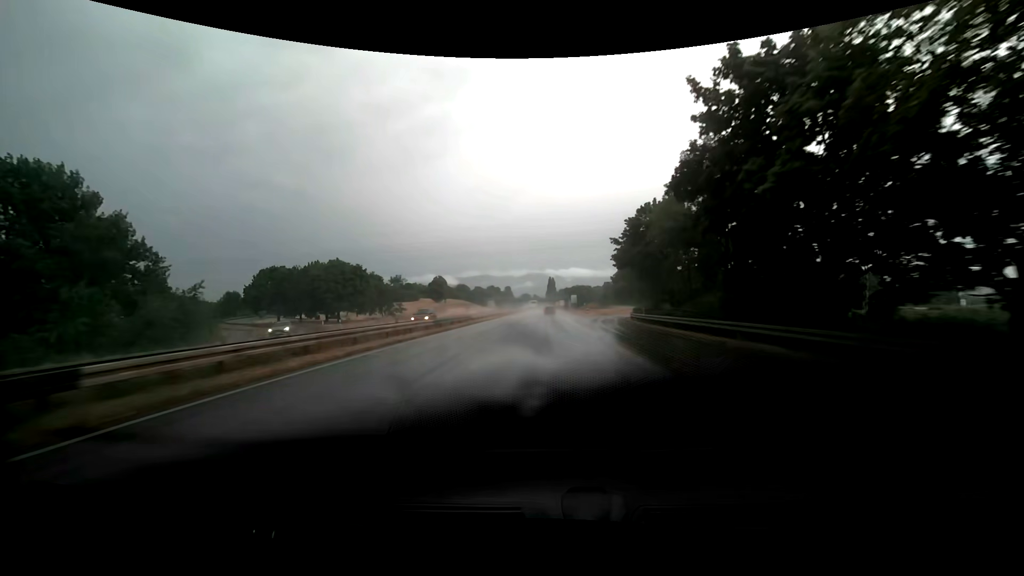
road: trunk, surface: asphalt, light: Day
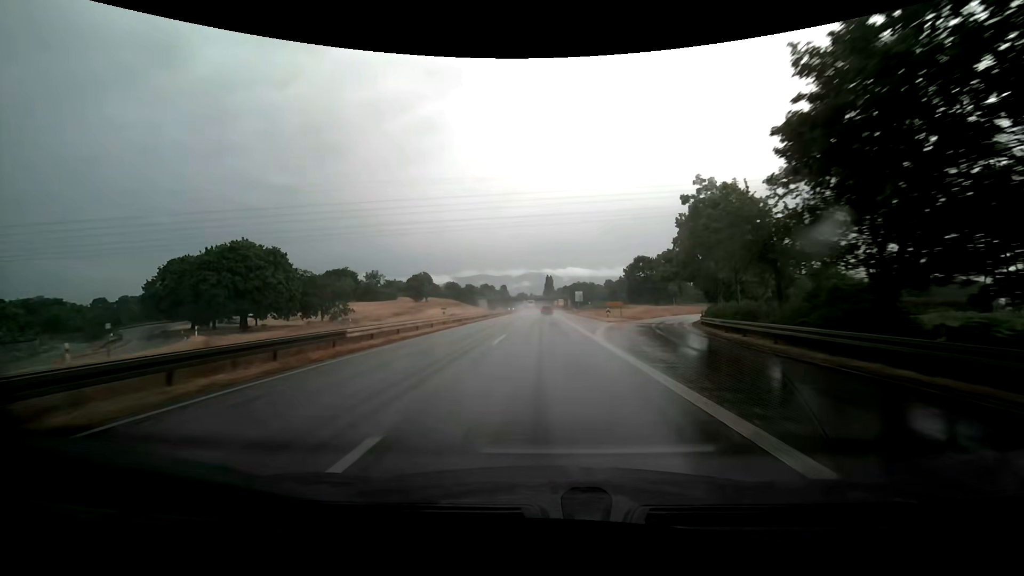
(+0.1, +29.4) m; 0°
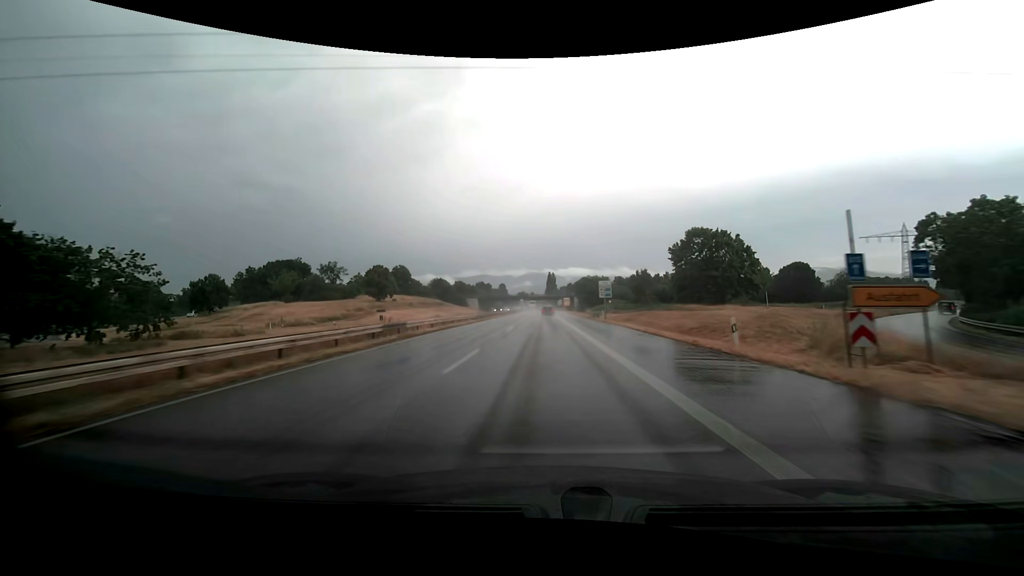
(0.0, +43.5) m; 0°
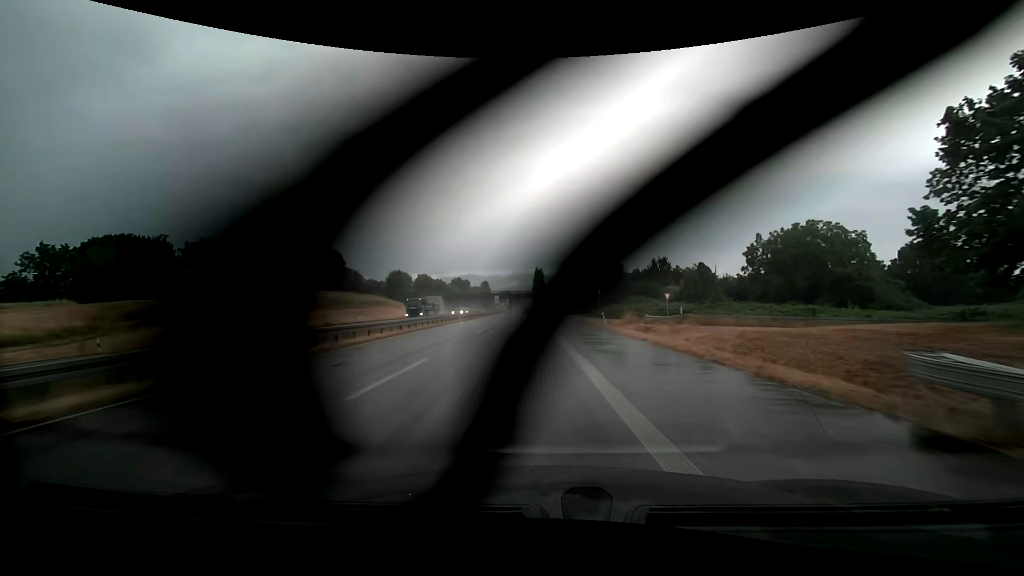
(+0.5, +56.3) m; +1°
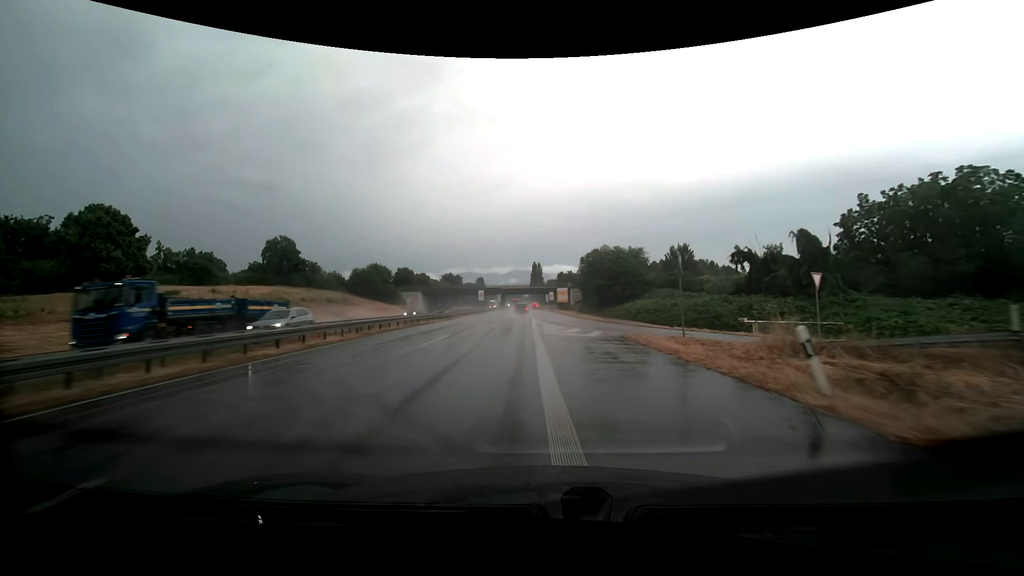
(+0.2, +27.0) m; +1°
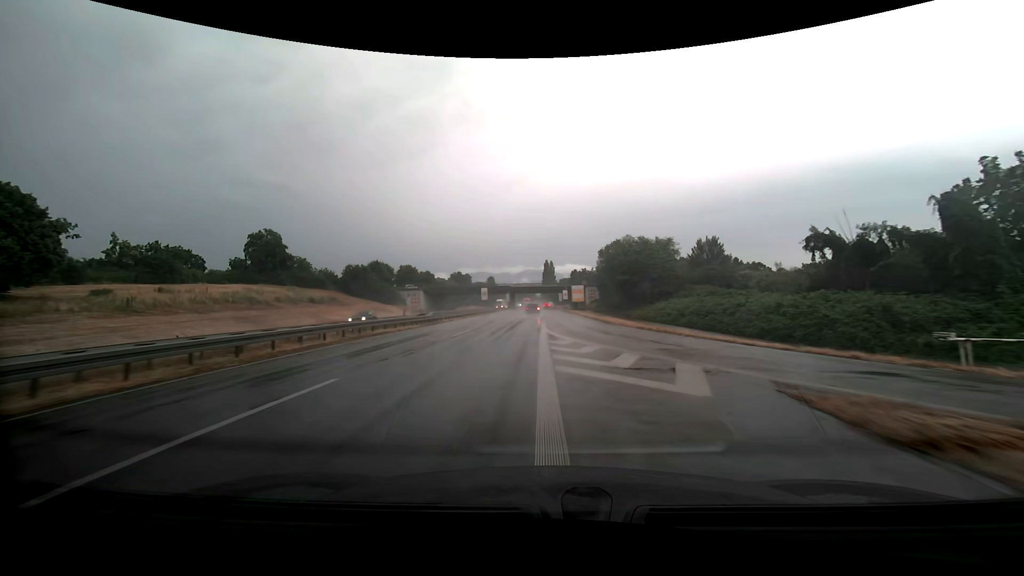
(-0.1, +12.8) m; -1°
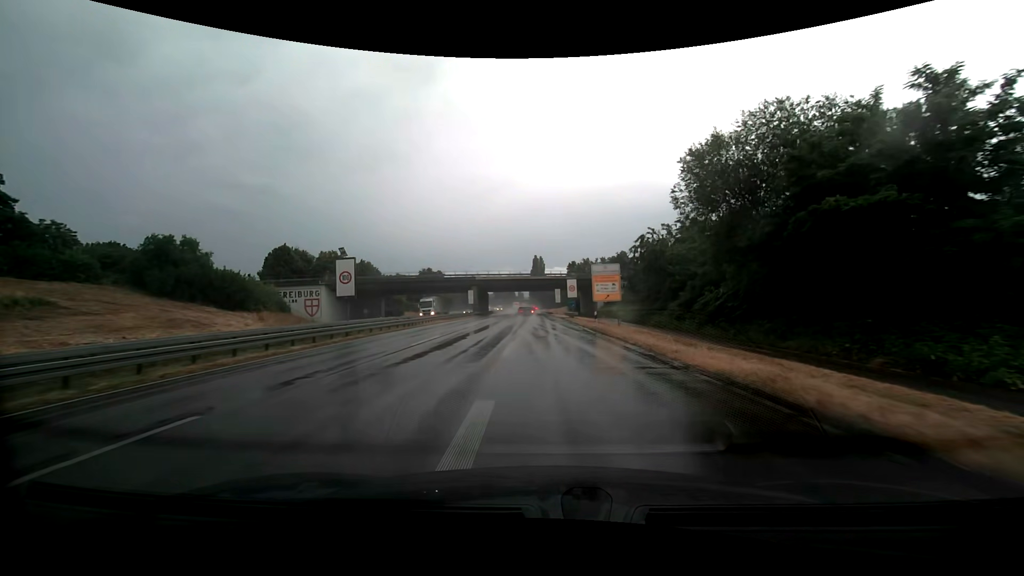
(+0.1, +56.2) m; +1°
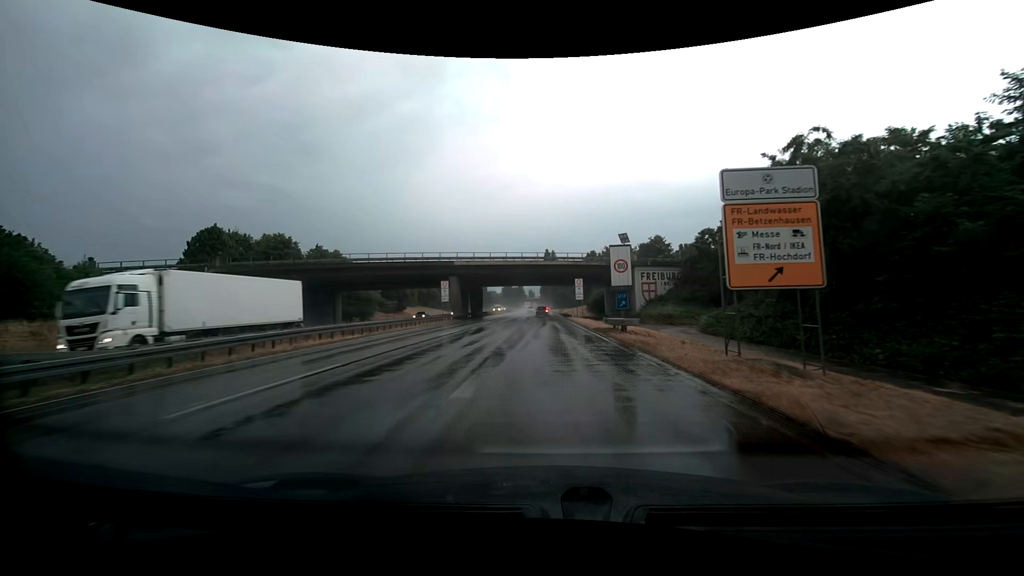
(-0.1, +30.1) m; -1°
(0, +10) (0, +20) (0, +30) (0, +40) (0, +50) (0, +60) (0, +70) (0, +80) (0, +90) (0, +100) m
